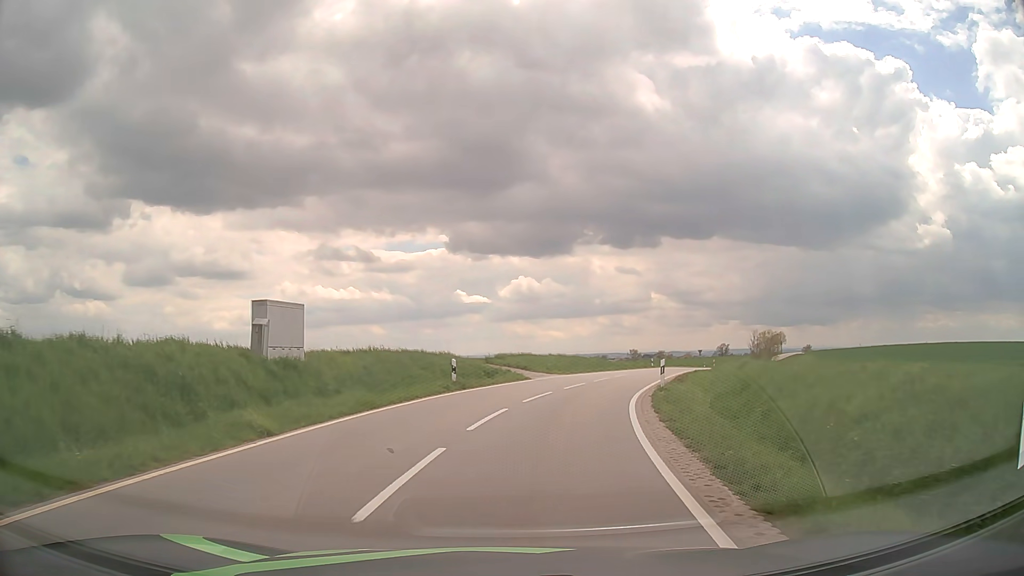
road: tertiary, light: Day
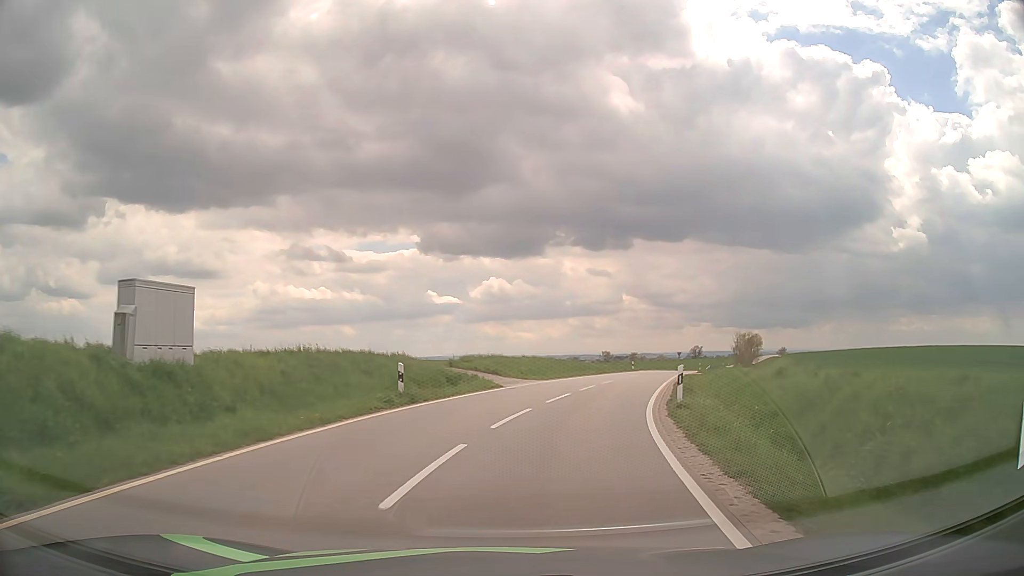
(+0.1, +5.6) m; +2°
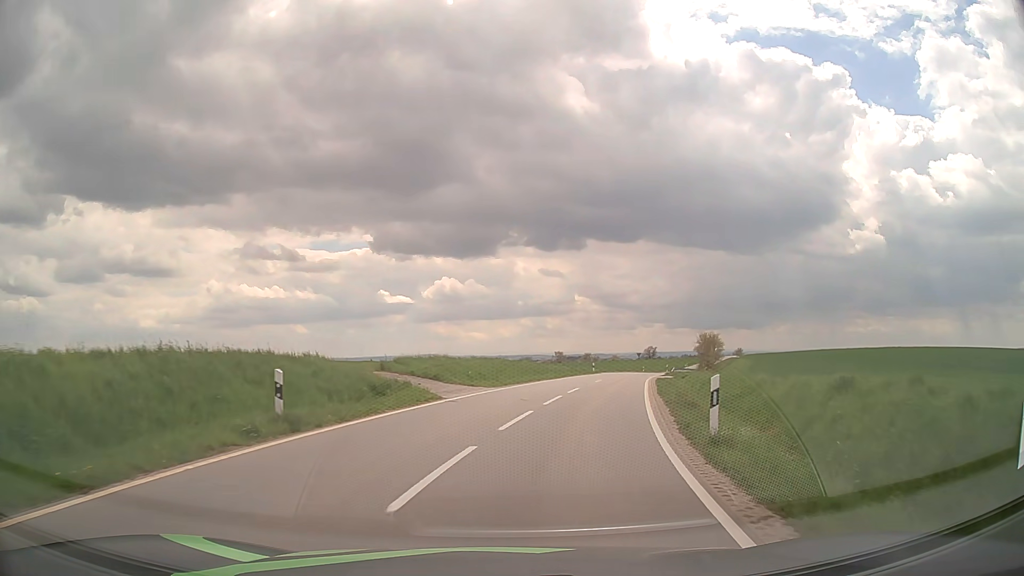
(+0.2, +6.1) m; +5°
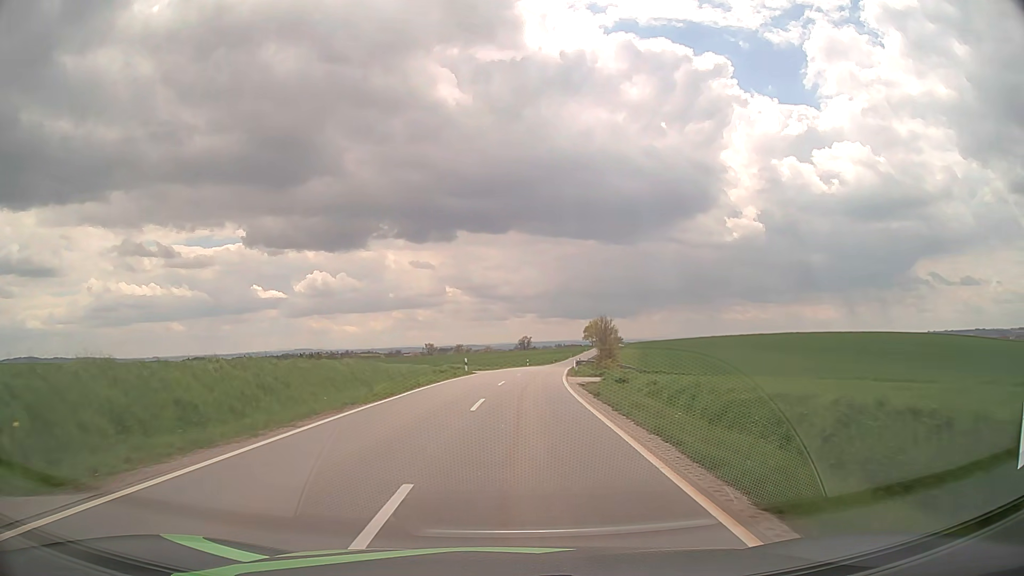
(+2.3, +20.8) m; +11°
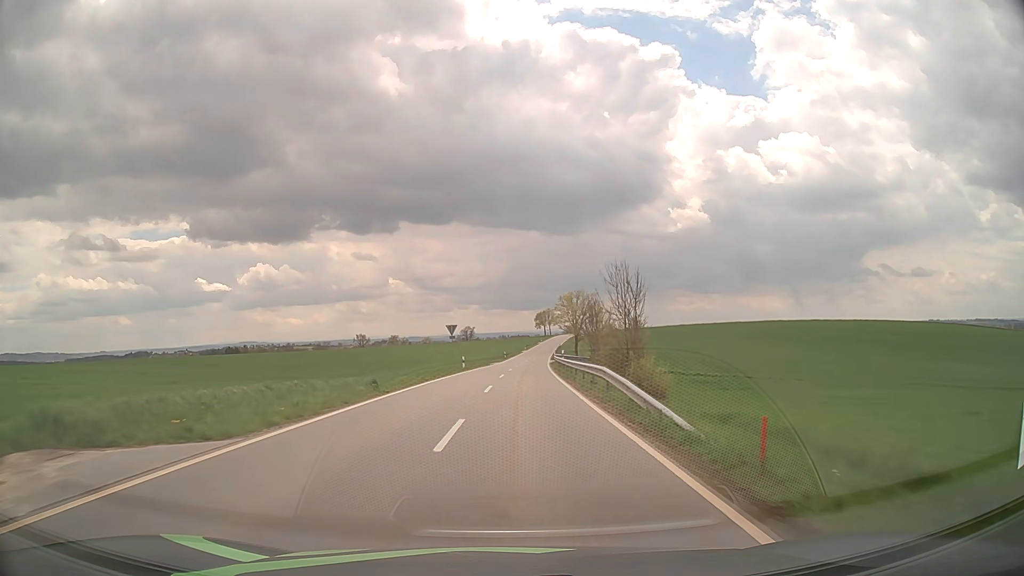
(+1.9, +43.5) m; +5°
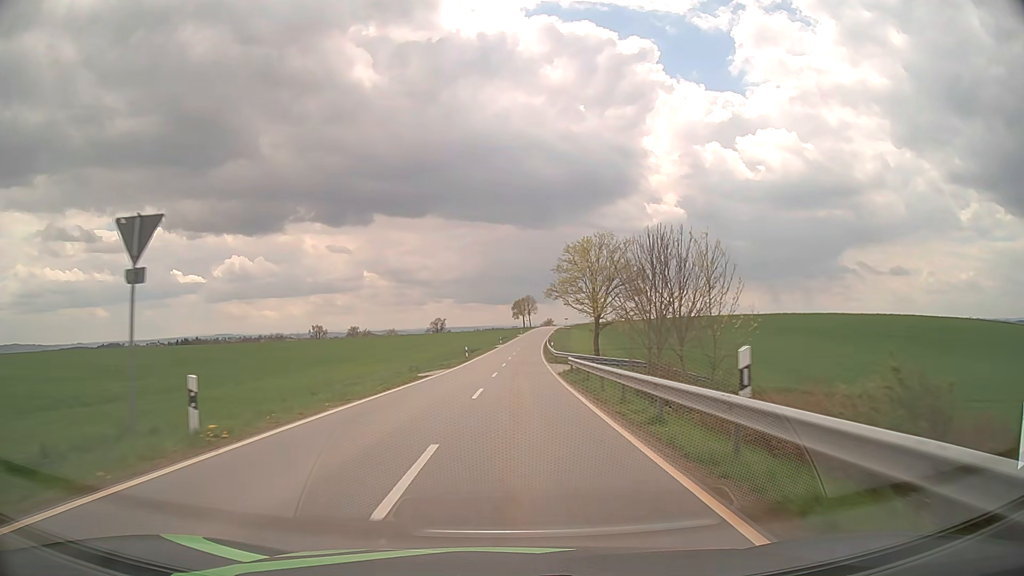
(+0.8, +40.2) m; +2°
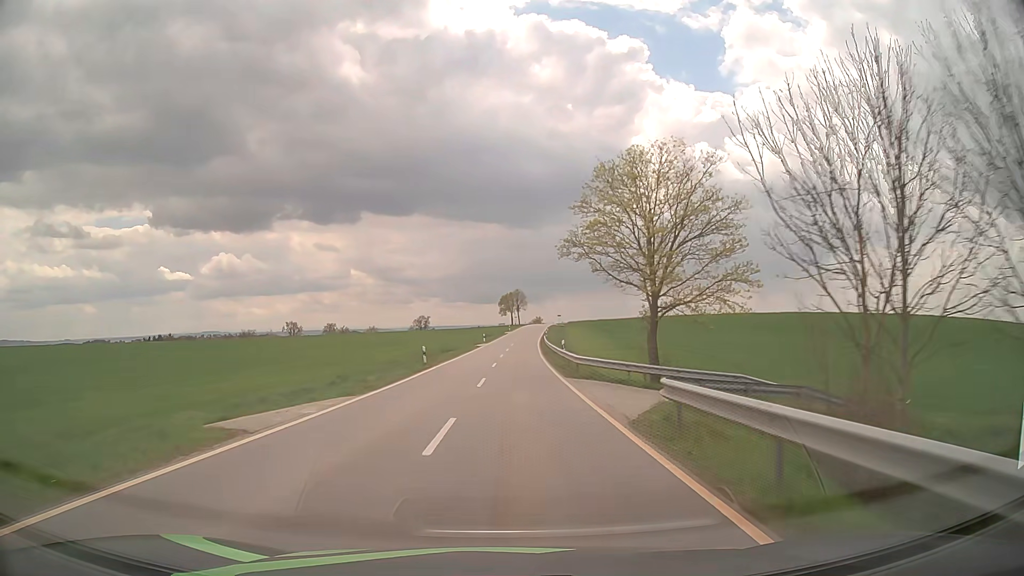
(+0.2, +21.5) m; +1°
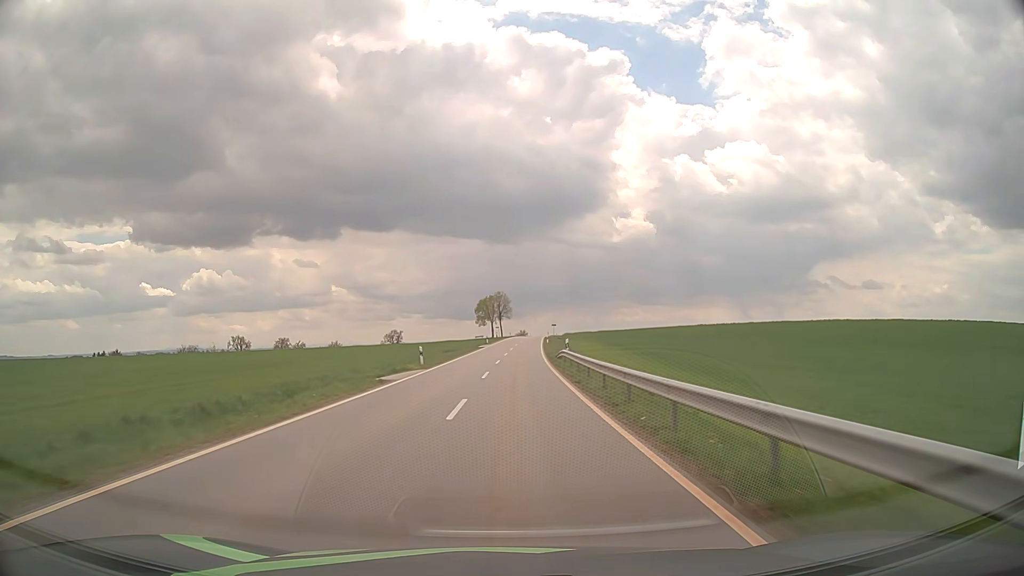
(+0.7, +45.3) m; +2°
(0, +10) (0, +20) (0, +30) (+1, +40) (+1, +50) (+1, +60) (+2, +70) (+2, +80) (+3, +90) (+4, +100) m
